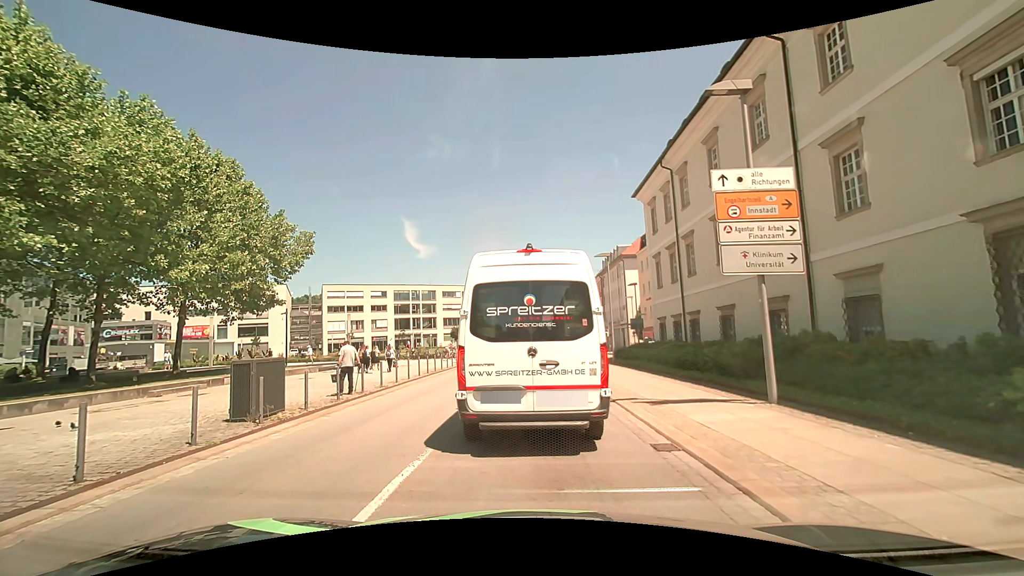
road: tertiary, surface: asphalt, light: Day
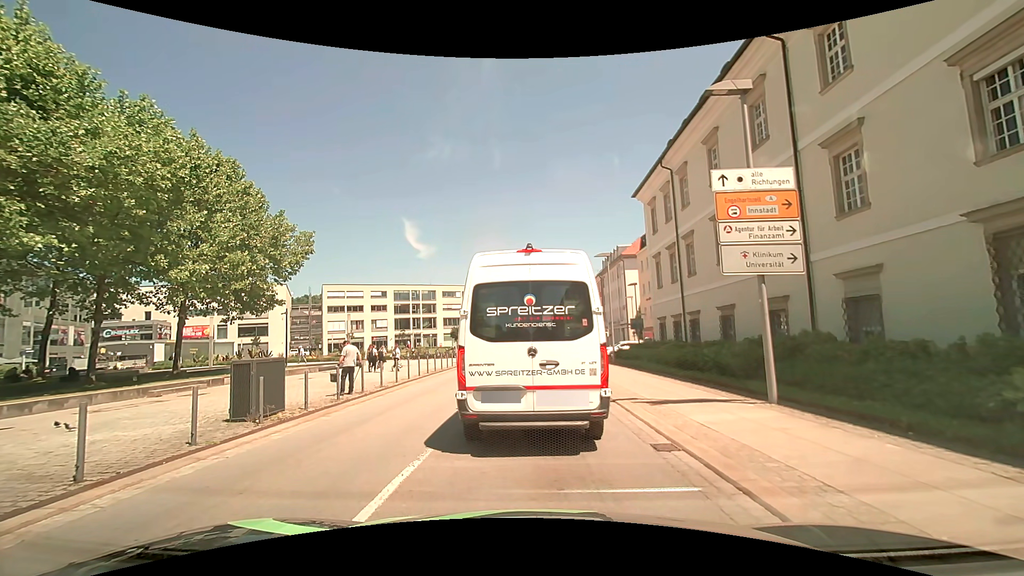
(0.0, 0.0) m; 0°
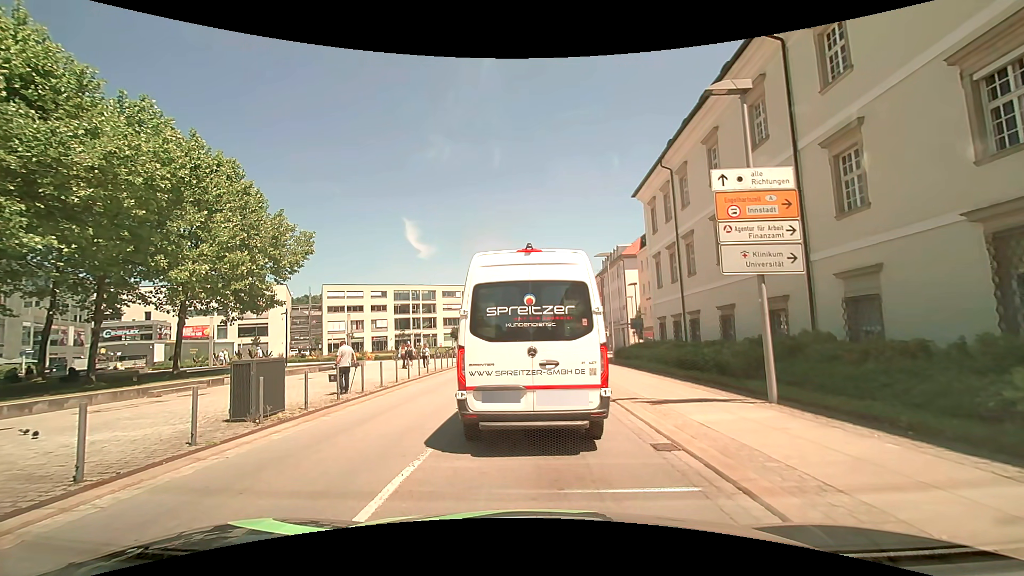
(0.0, 0.0) m; 0°
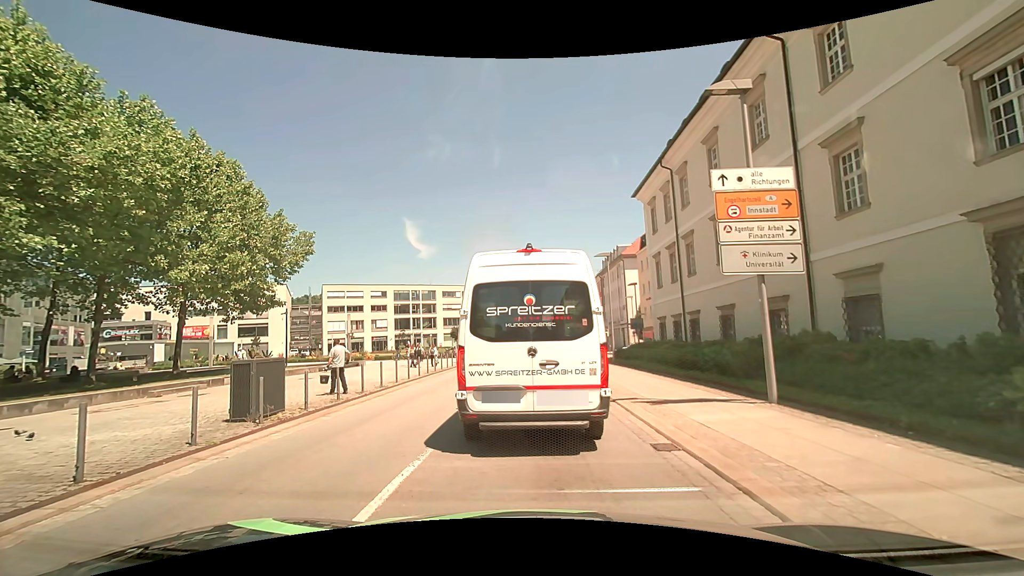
(0.0, 0.0) m; 0°
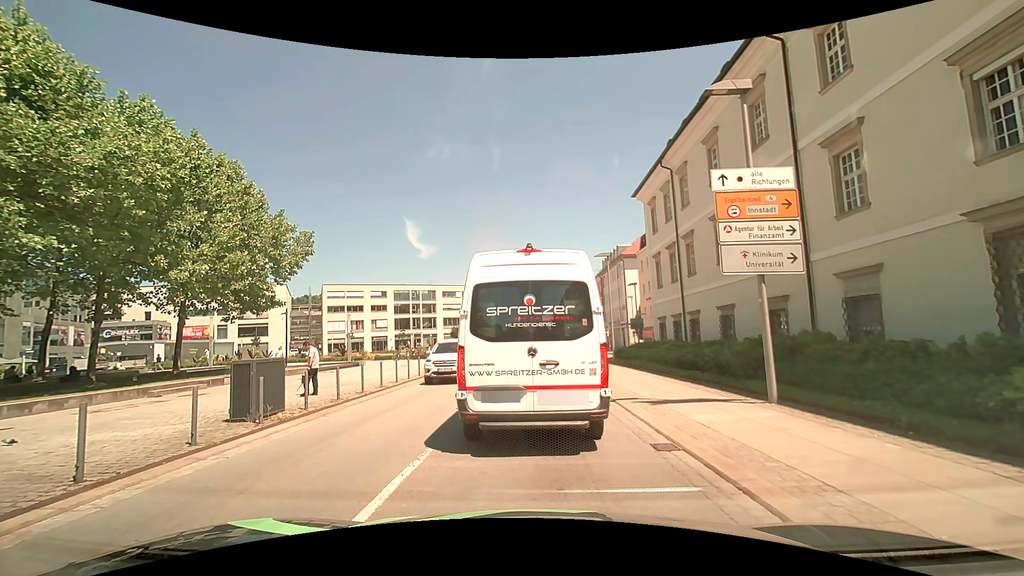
(0.0, 0.0) m; 0°
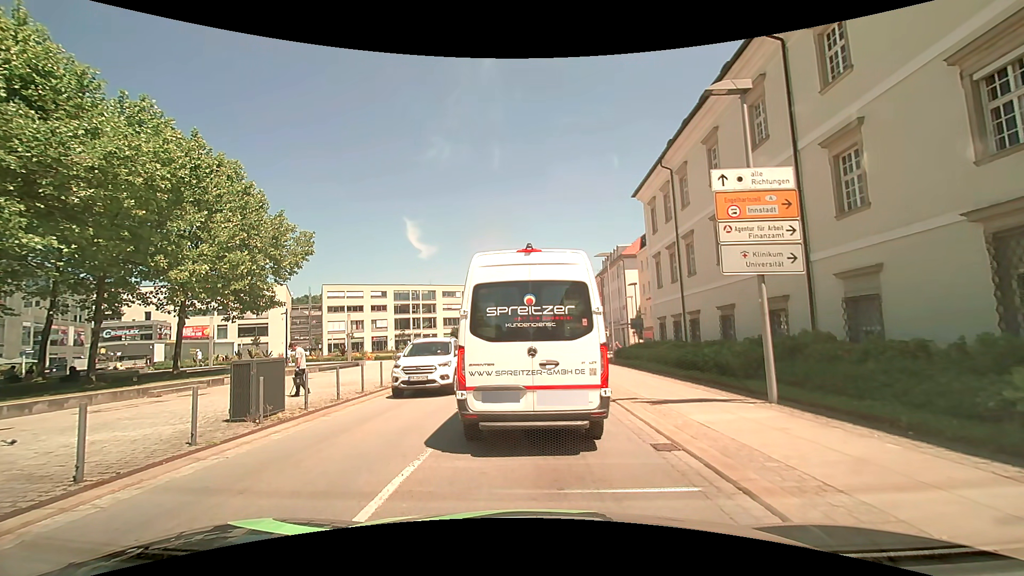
(0.0, 0.0) m; 0°
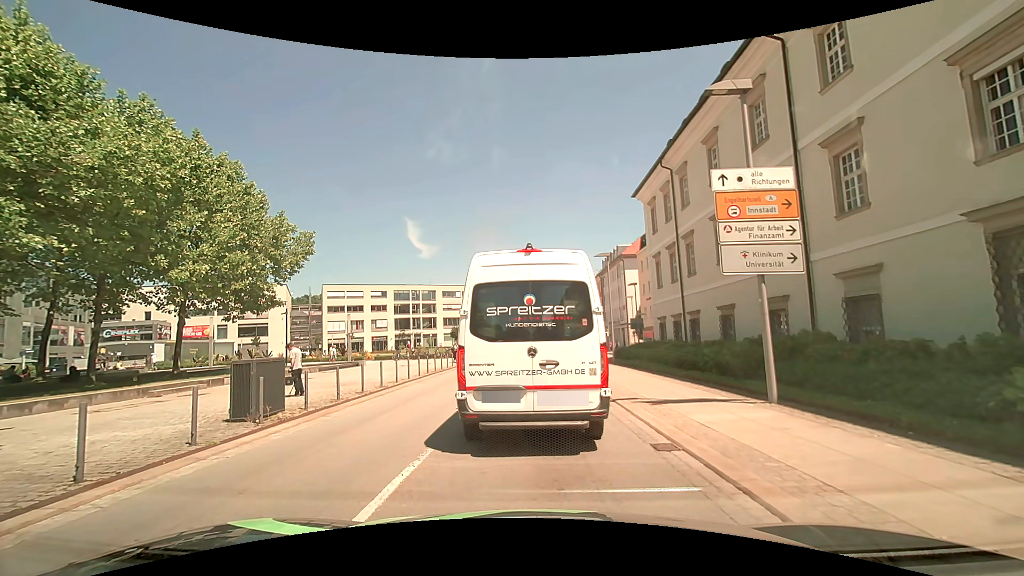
(0.0, 0.0) m; 0°
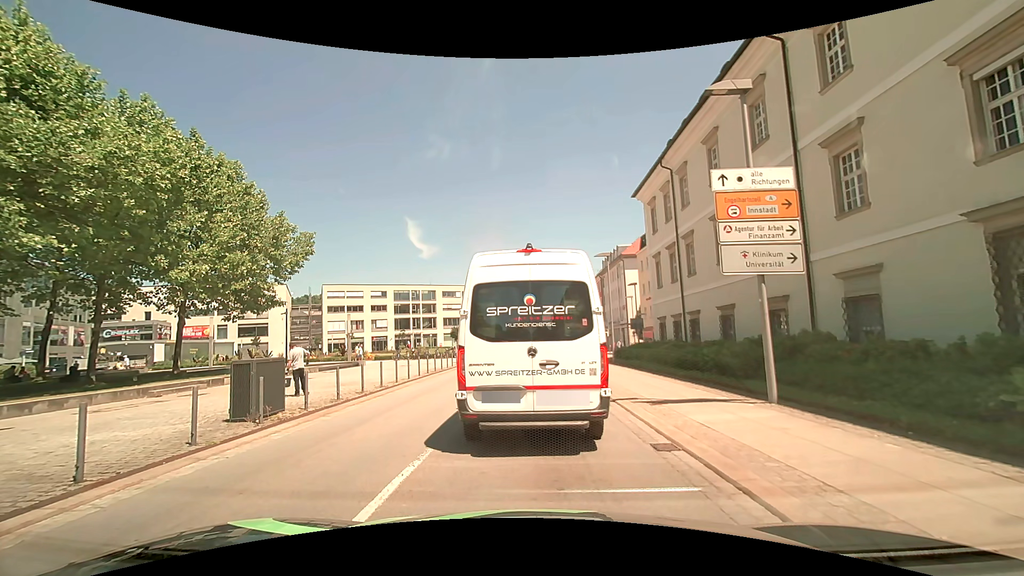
(0.0, 0.0) m; 0°
(0, +10) (0, +20) (-1, +30) (0, +40) (+1, +50) (+3, +60) (+3, +70) (+2, +79) (+1, +89) (+1, +99) m
